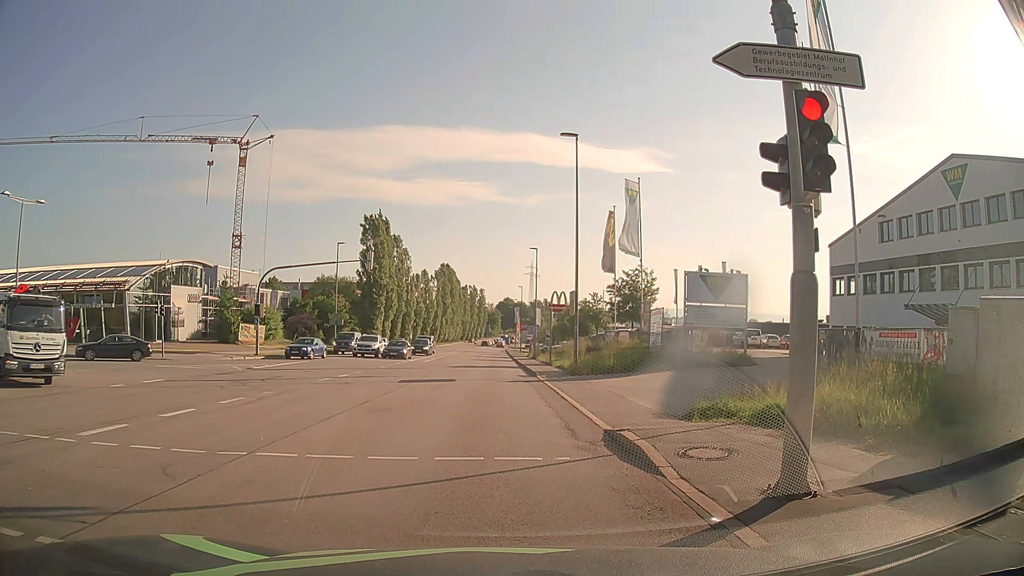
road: secondary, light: Day
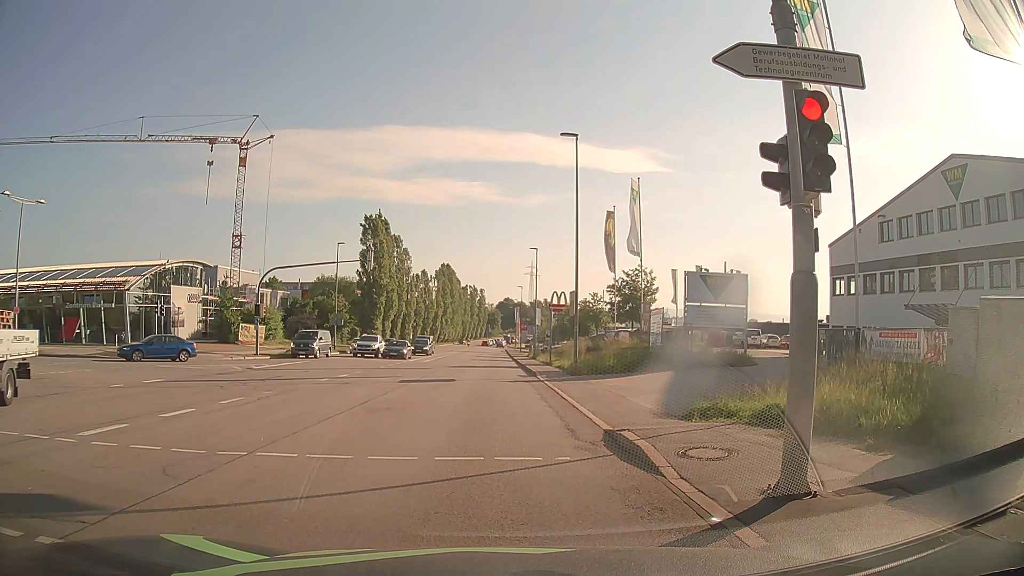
(0.0, 0.0) m; 0°
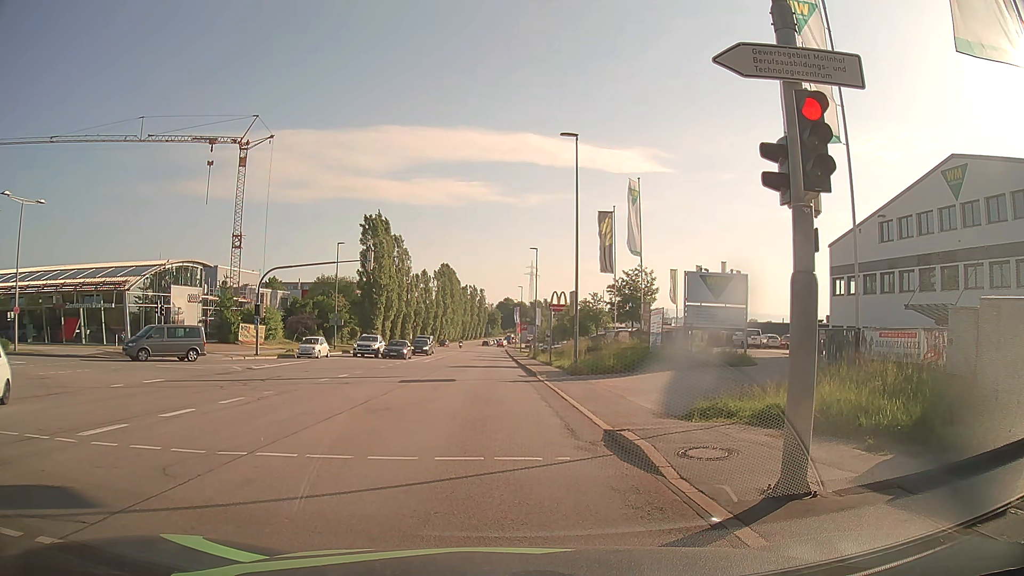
(0.0, 0.0) m; 0°
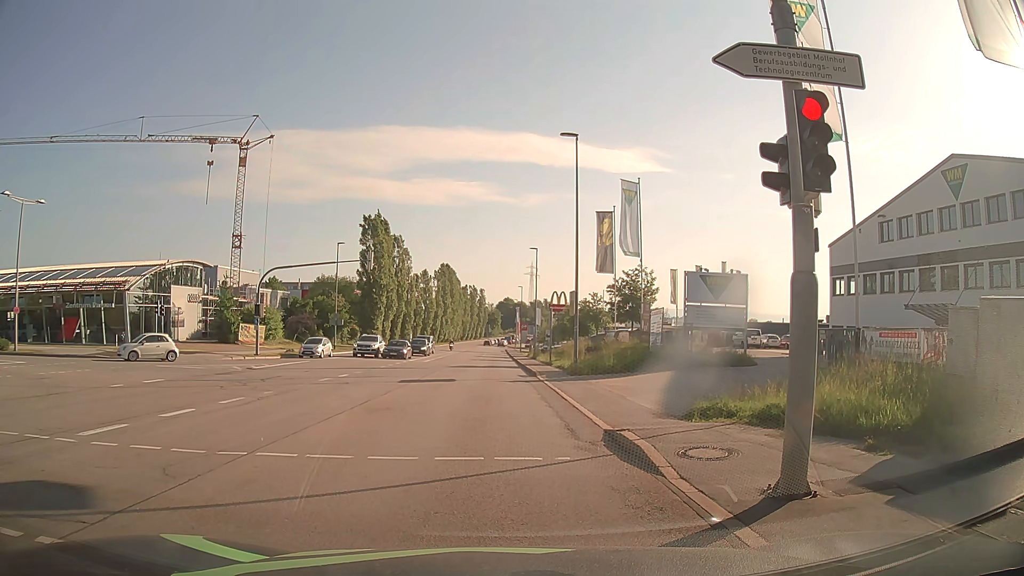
(0.0, 0.0) m; 0°
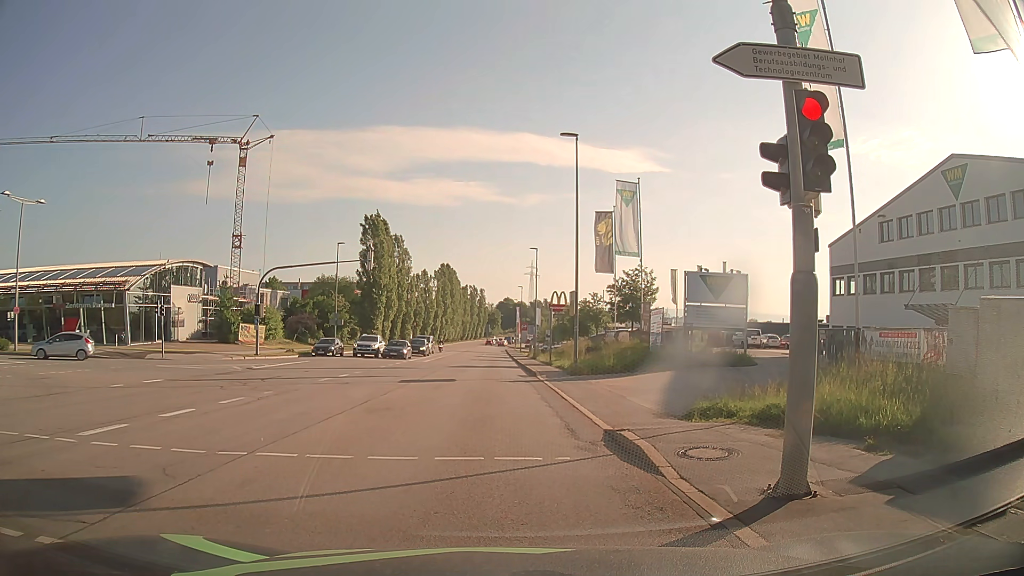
(0.0, 0.0) m; 0°
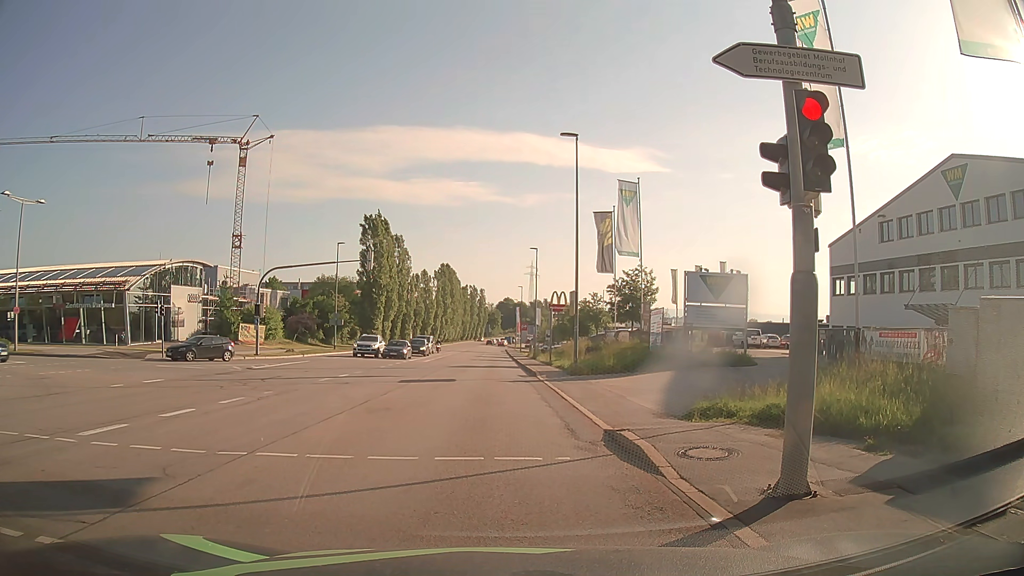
(0.0, 0.0) m; 0°
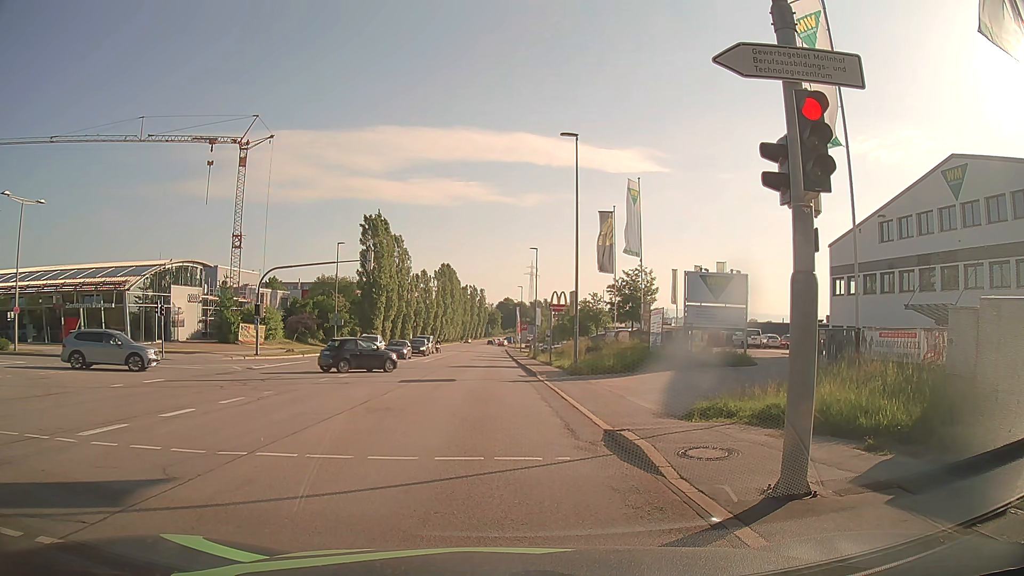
(0.0, 0.0) m; 0°
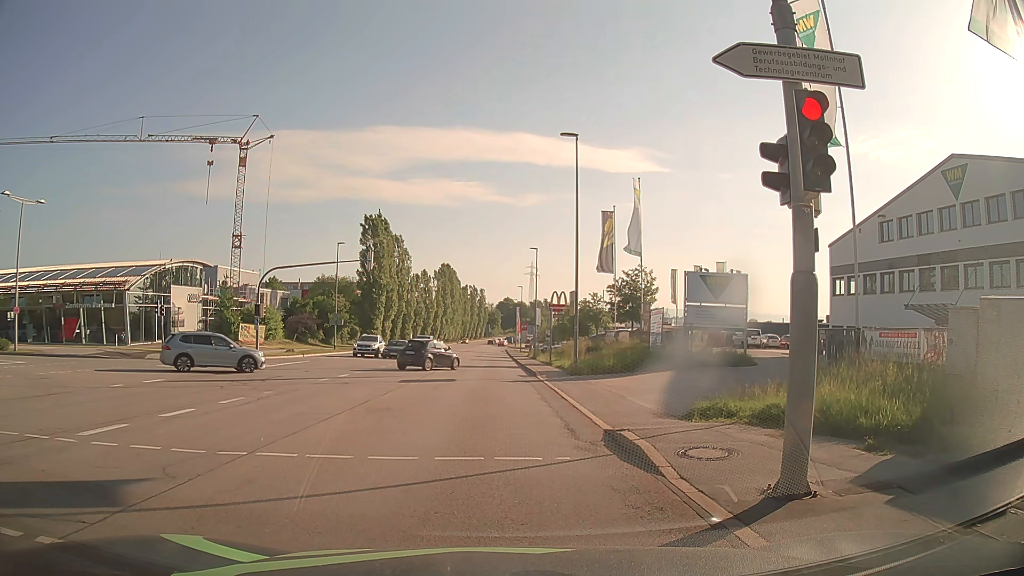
(0.0, 0.0) m; 0°
(0, +10) (-1, +20) (-1, +30) (-2, +40) (-2, +50) (-2, +60) (-3, +70) (-3, +80) (-3, +90) (-4, +100) m
